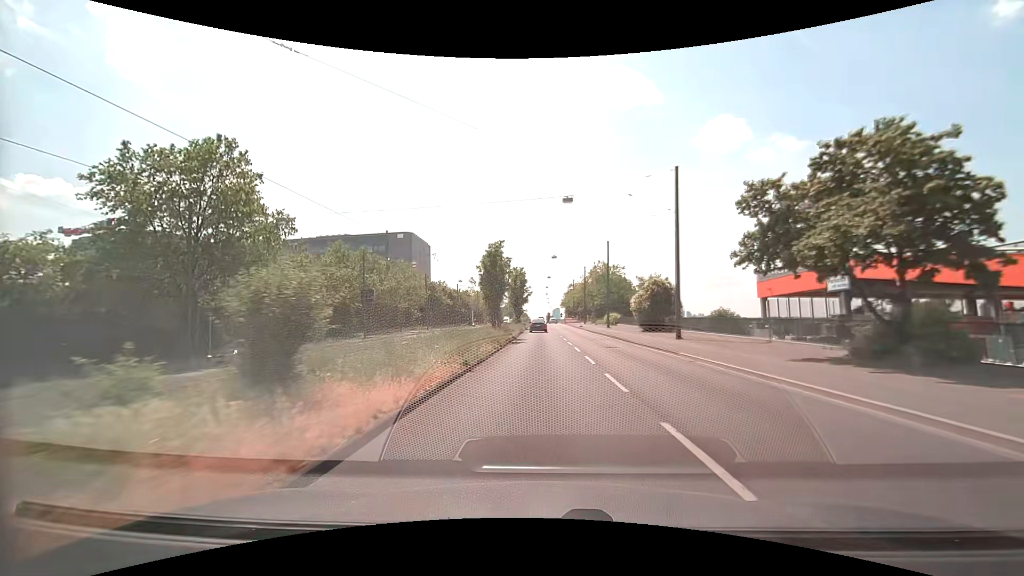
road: primary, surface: asphalt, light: Day
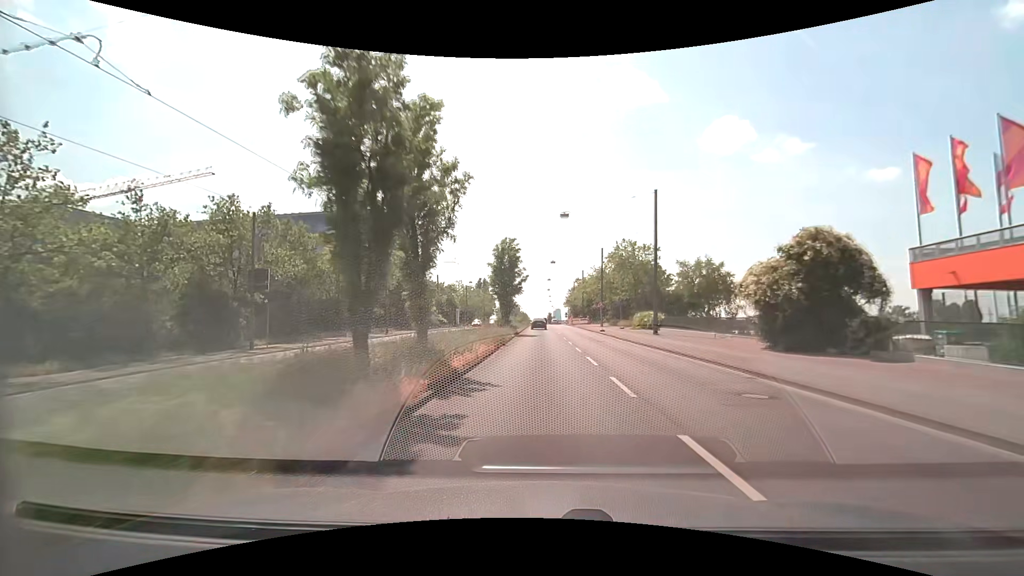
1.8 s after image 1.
(-0.2, +24.8) m; 0°
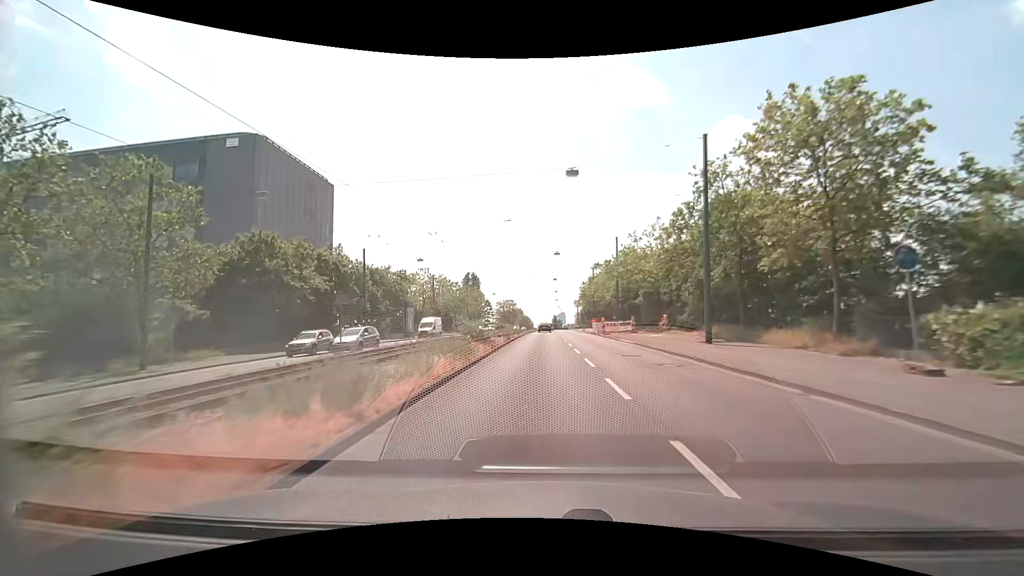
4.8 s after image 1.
(0.0, +42.4) m; 0°
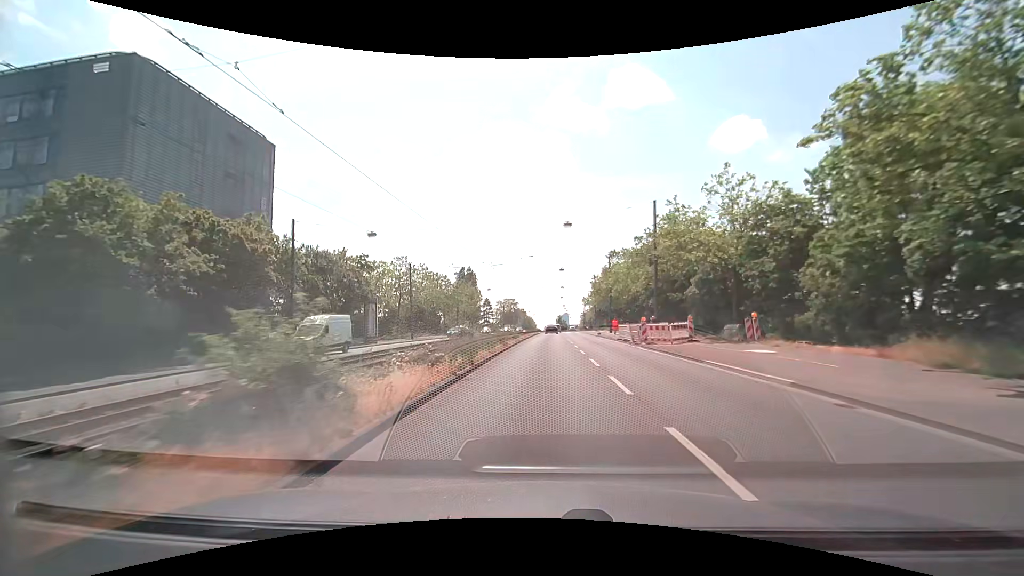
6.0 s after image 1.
(-0.1, +17.3) m; -1°
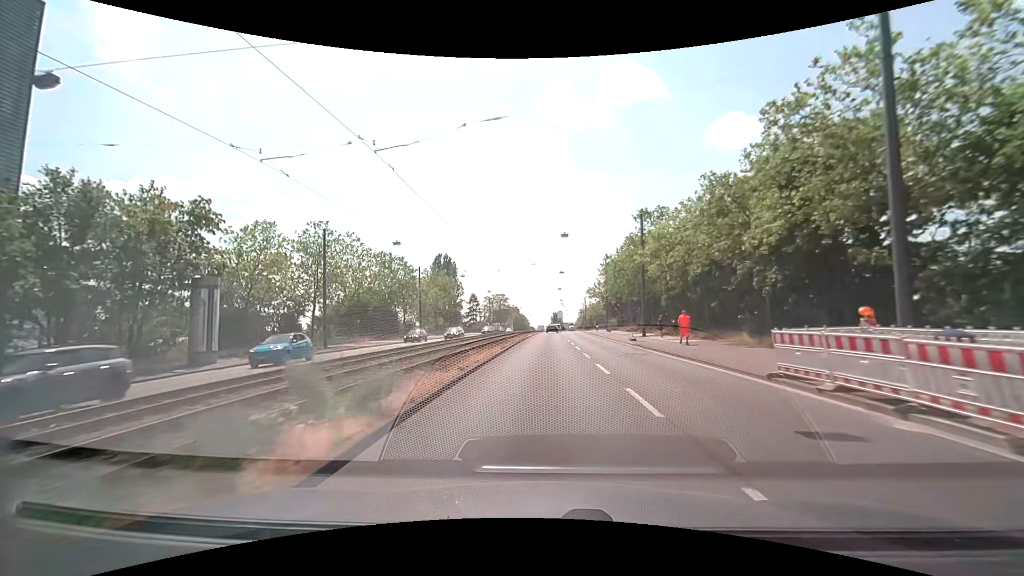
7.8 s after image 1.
(+0.2, +26.3) m; +1°
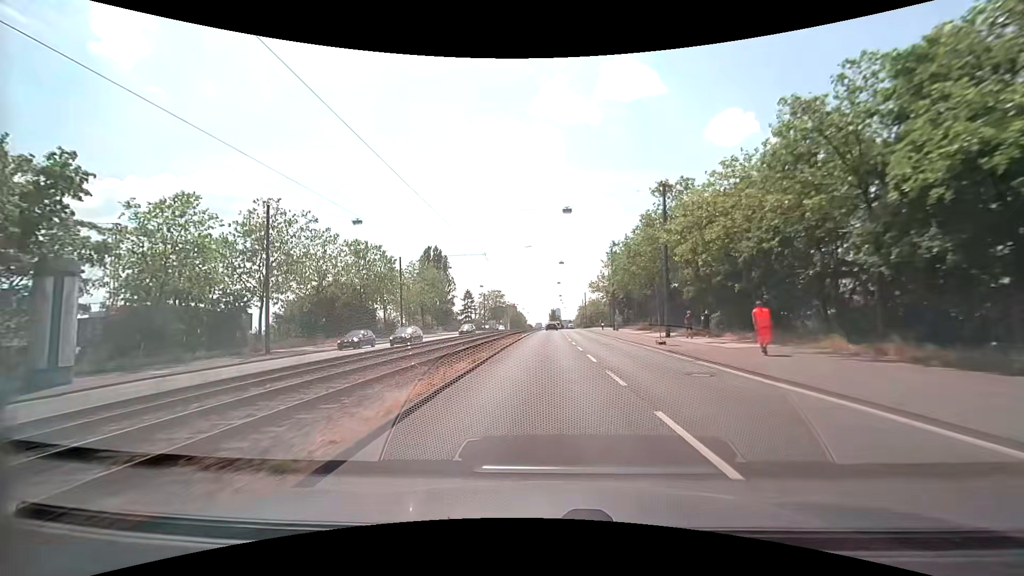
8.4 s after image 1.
(0.0, +8.8) m; 0°
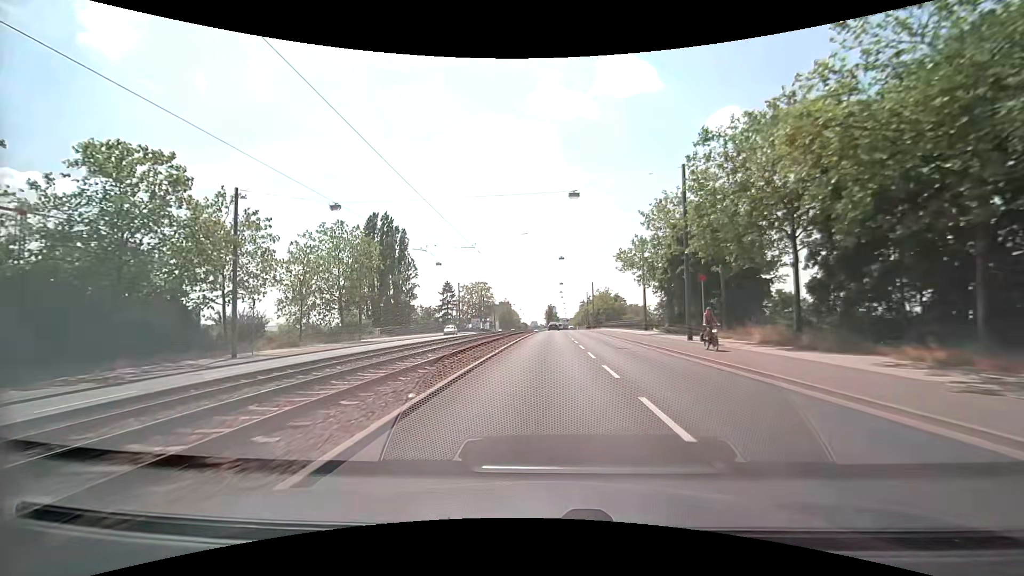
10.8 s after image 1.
(+0.3, +34.5) m; +1°
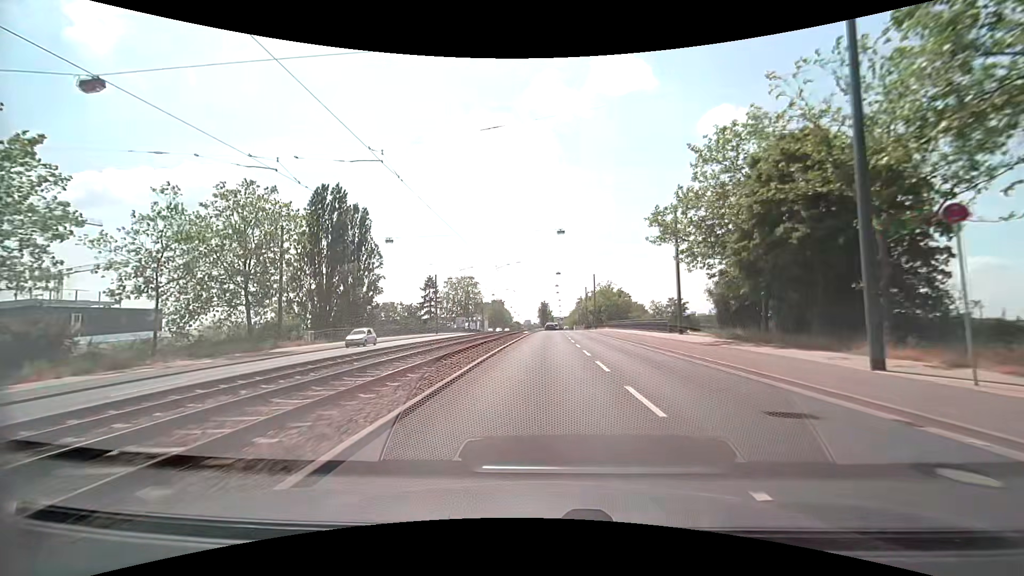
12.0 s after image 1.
(+0.1, +16.6) m; +1°
(0, +10) (0, +20) (0, +30) (+1, +40) (+1, +50) (+1, +60) (+1, +70) (+1, +80) (+2, +90) (+2, +100) m
